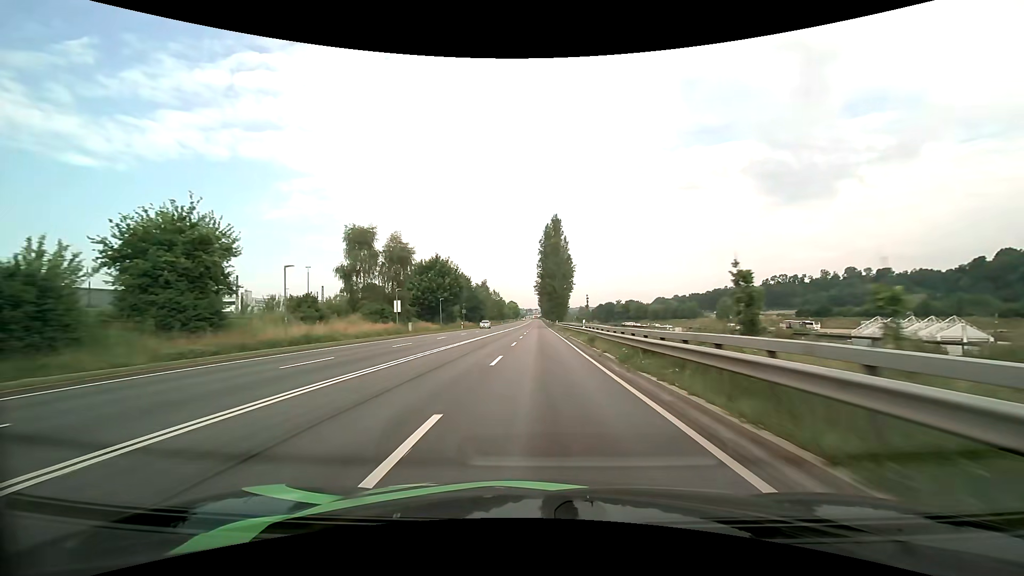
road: primary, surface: asphalt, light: Day
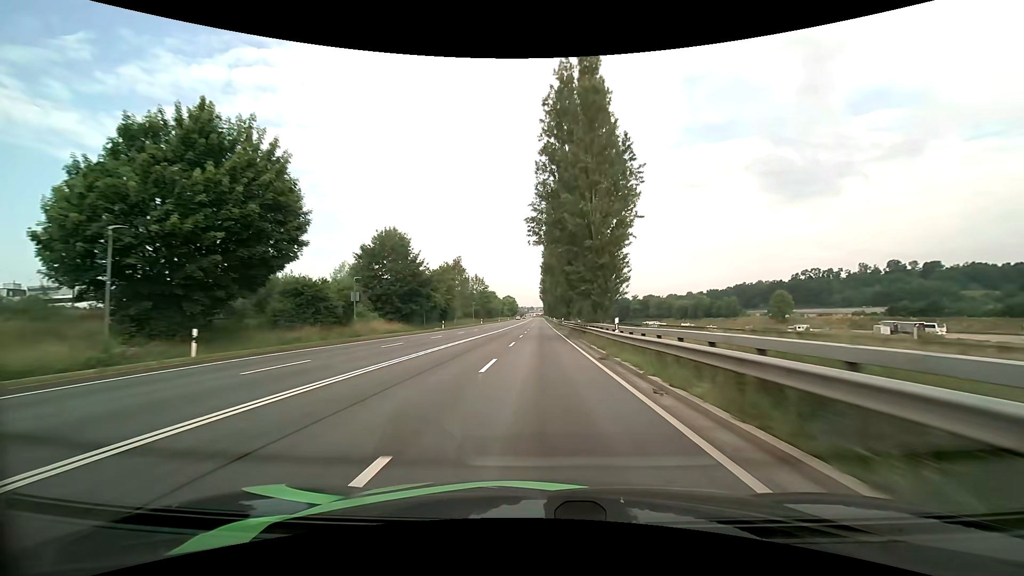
(+0.2, +62.3) m; 0°
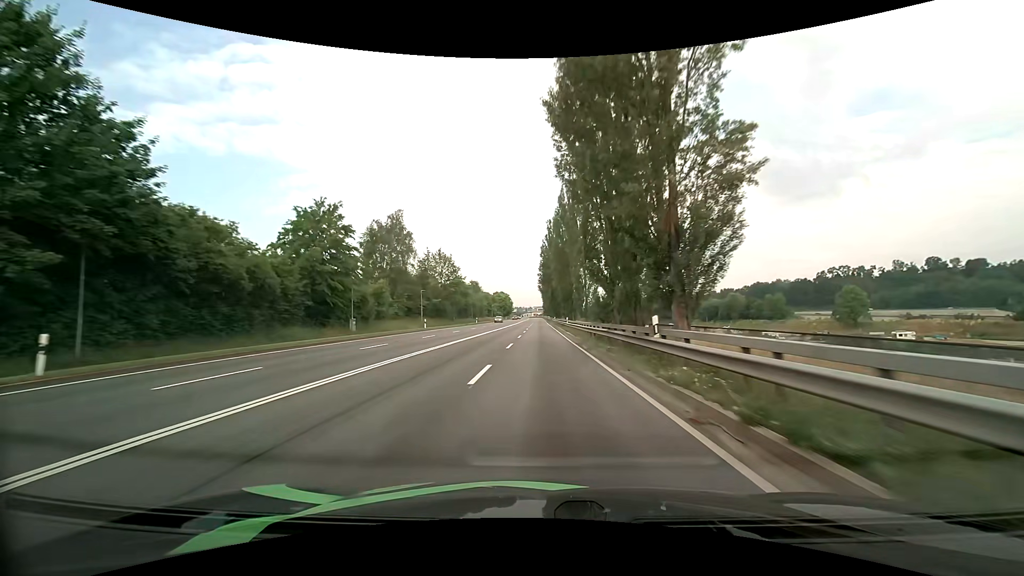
(+0.1, +50.7) m; 0°
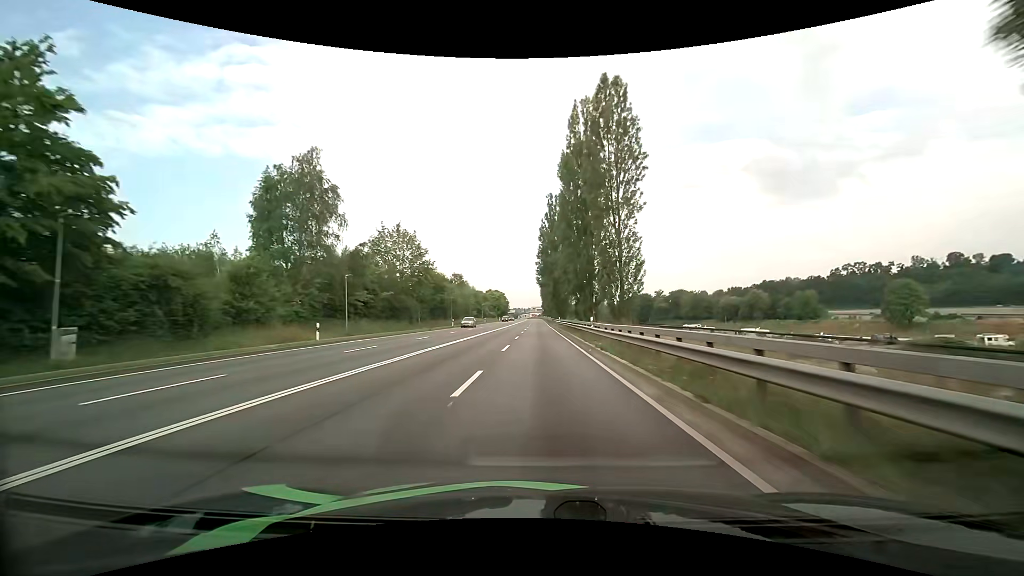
(+0.1, +25.7) m; 0°
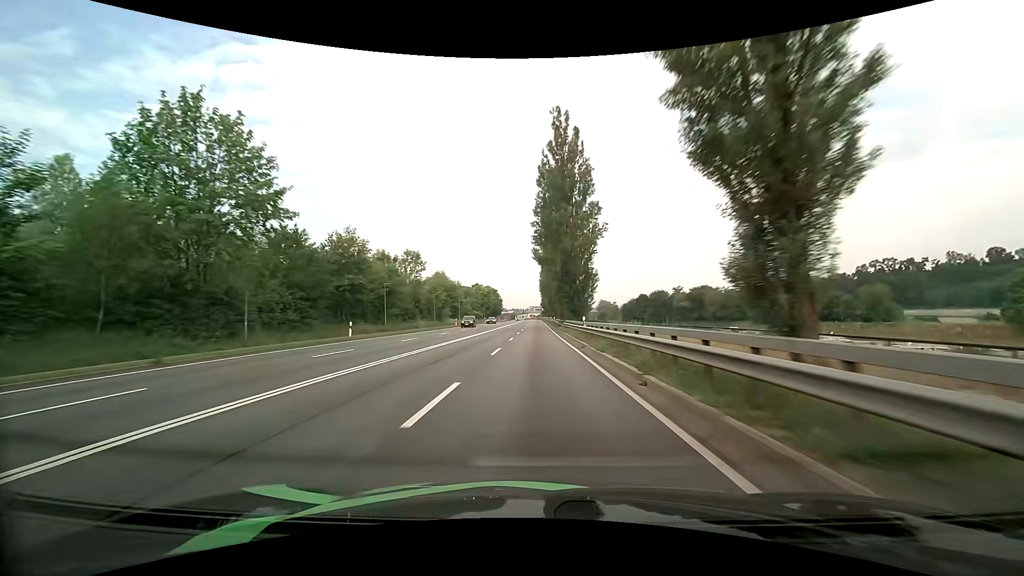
(+0.4, +38.5) m; +1°
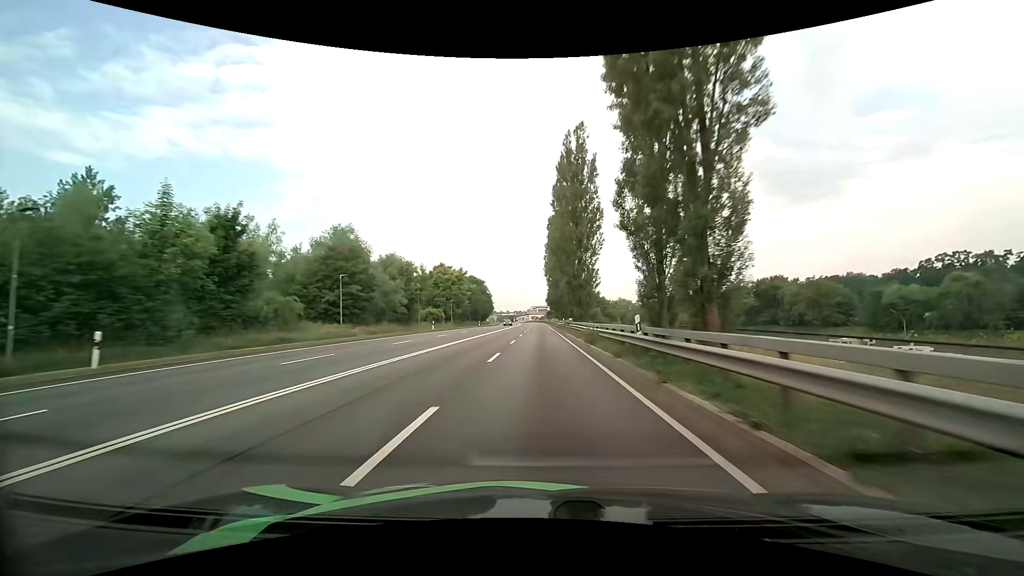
(-0.7, +62.8) m; -1°
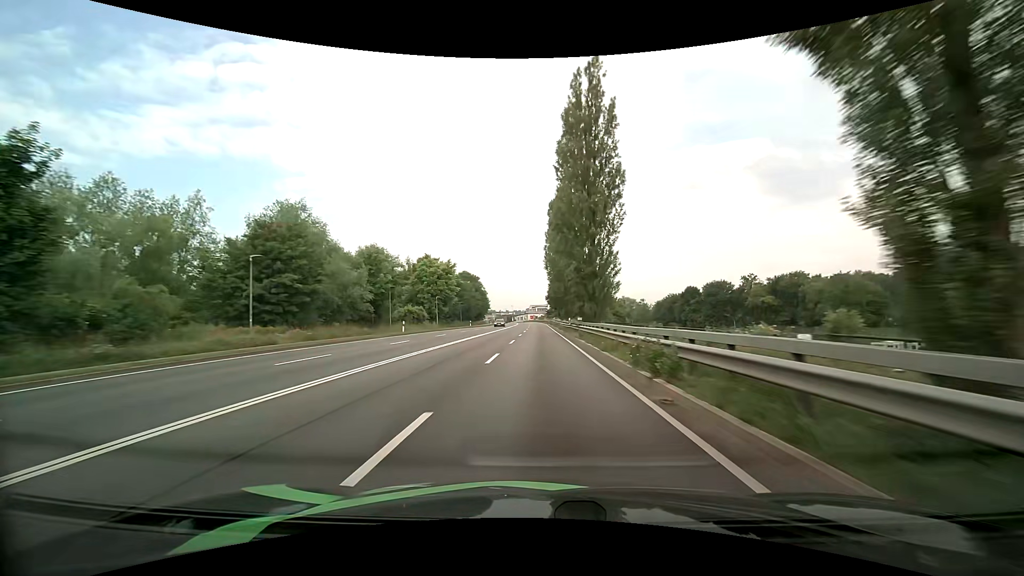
(+0.1, +12.4) m; 0°
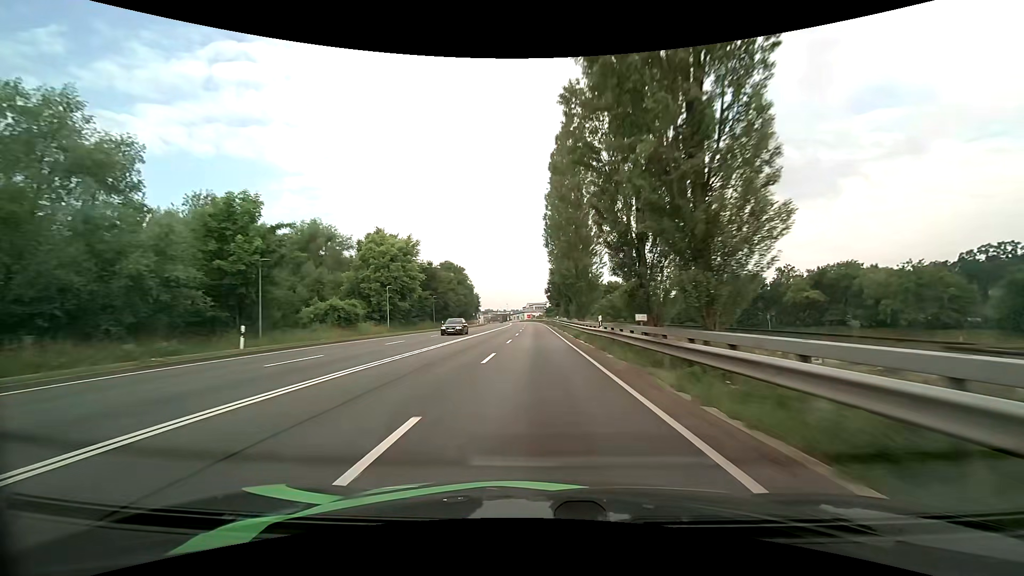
(0.0, +24.4) m; 0°
(0, +10) (0, +20) (0, +30) (0, +40) (0, +50) (0, +60) (-1, +70) (-1, +80) (-1, +90) (-1, +100) m
